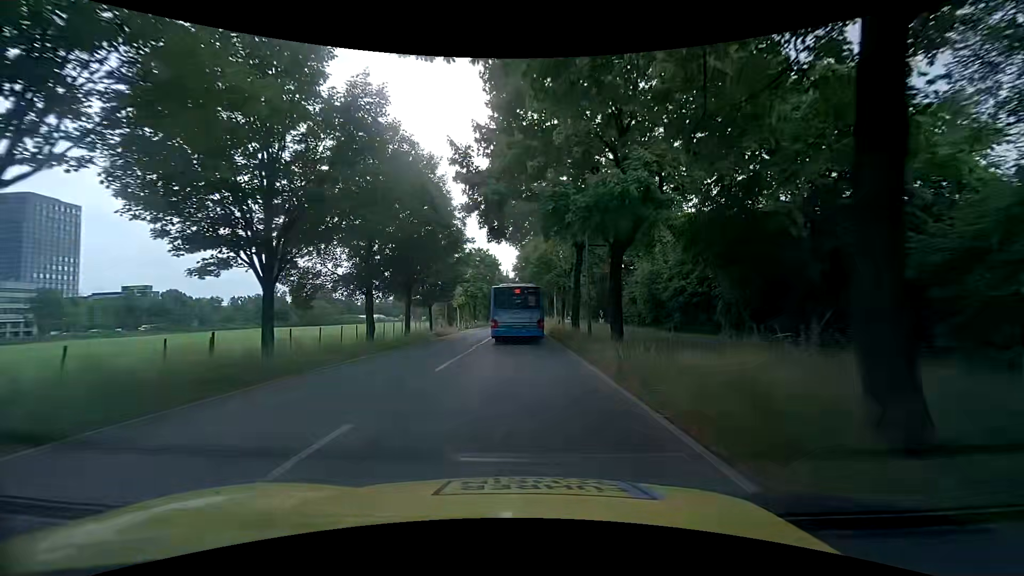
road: tertiary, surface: asphalt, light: Day
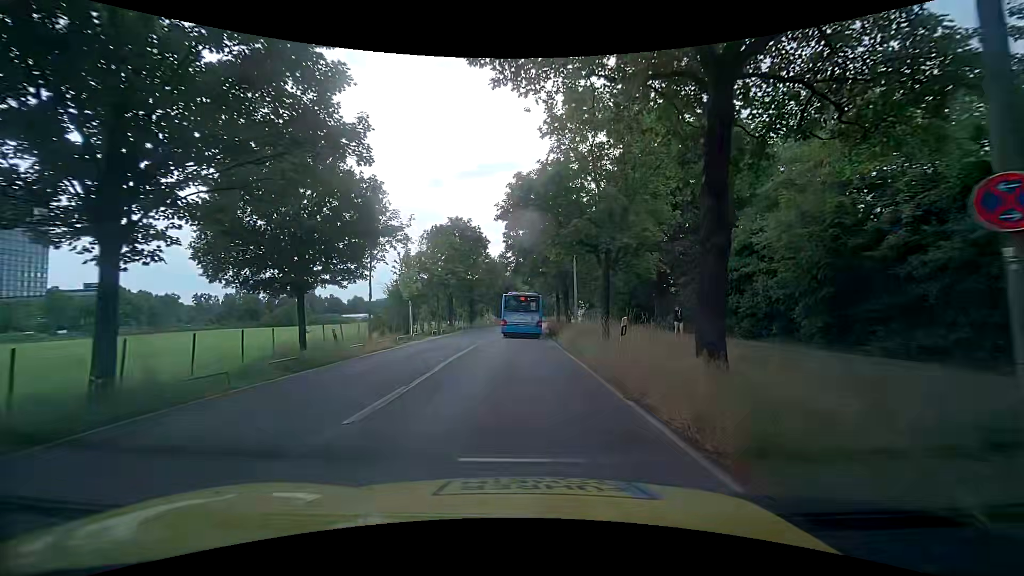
(+0.2, +23.6) m; 0°
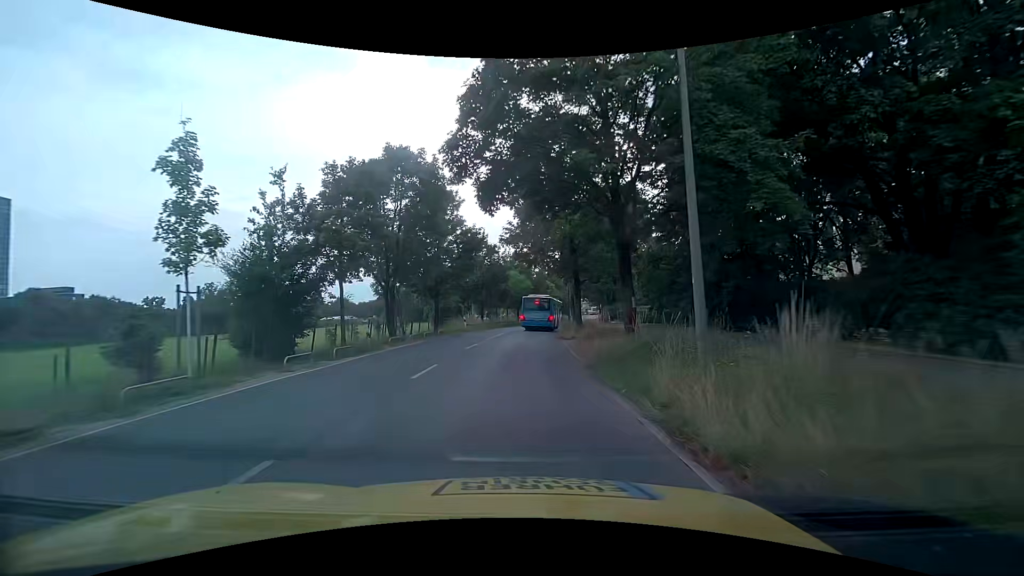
(+0.5, +22.9) m; +2°
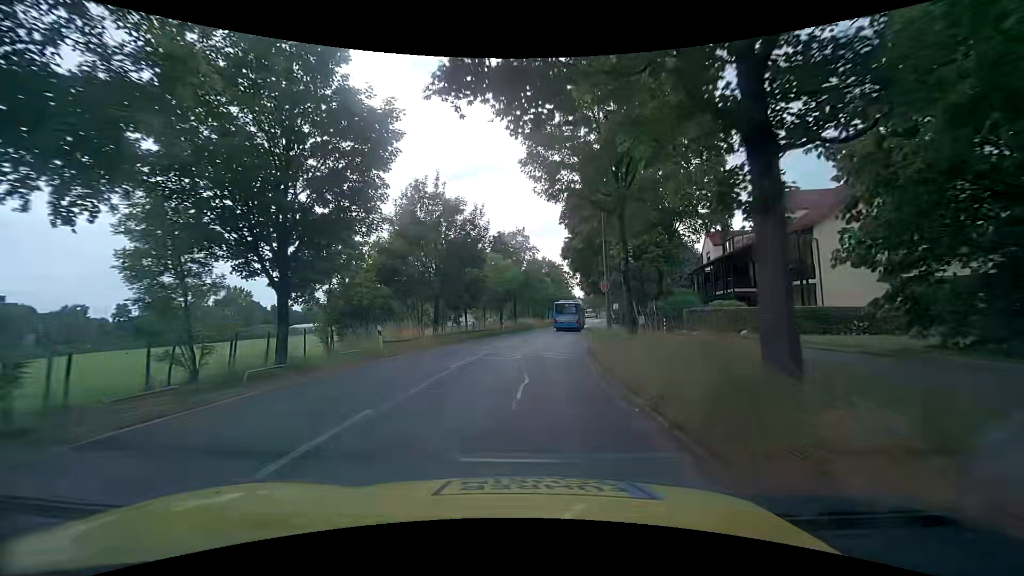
(+0.2, +24.5) m; +1°
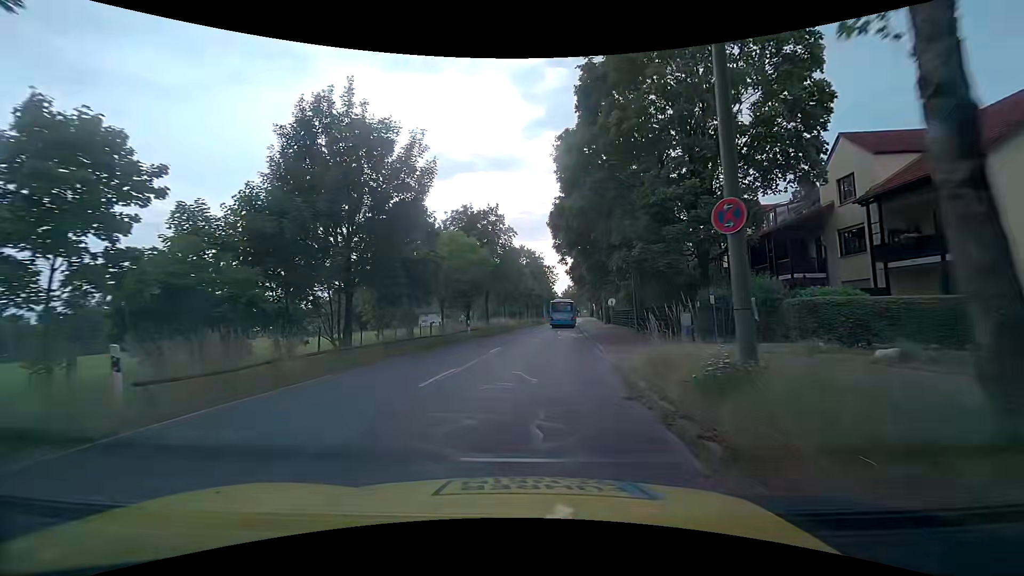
(+0.2, +12.9) m; +1°
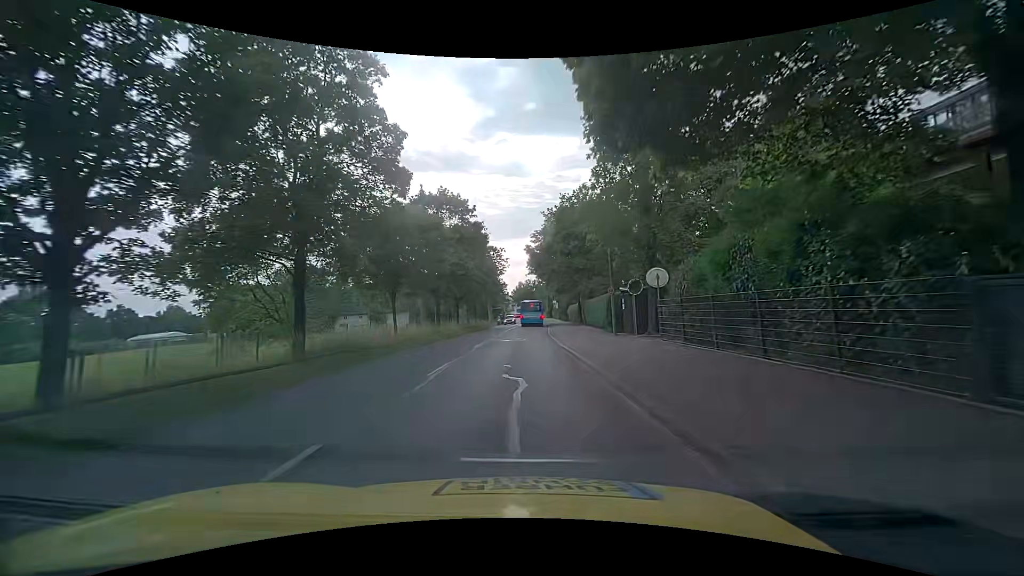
(+2.9, +34.0) m; +7°
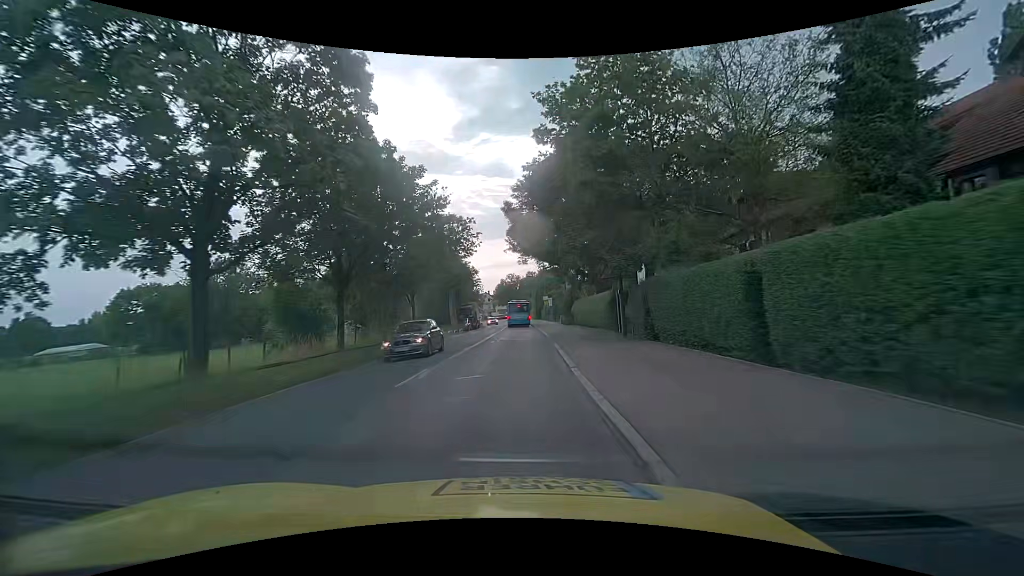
(+0.4, +28.7) m; +2°
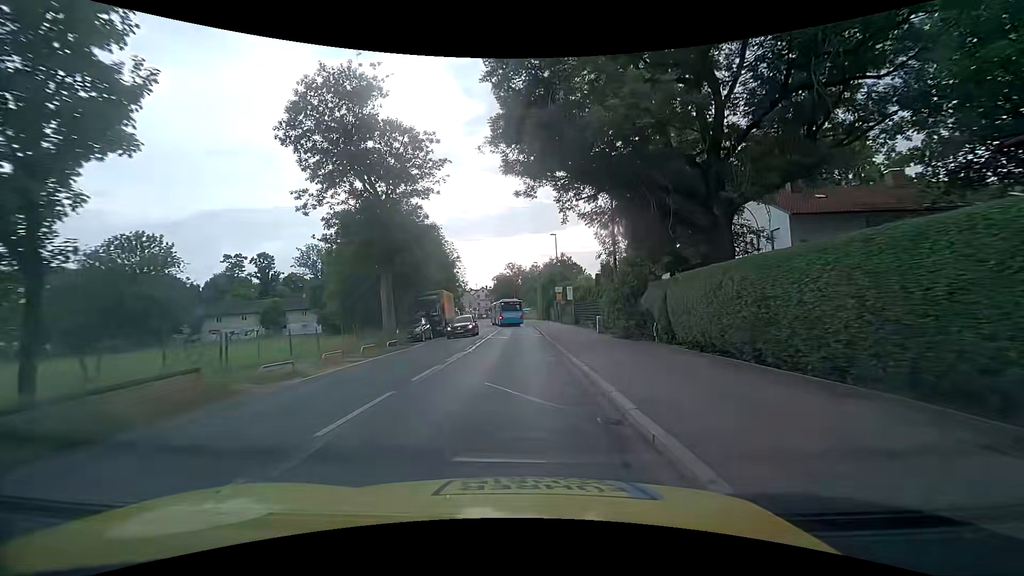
(-0.2, +27.8) m; -1°
(0, +10) (0, +20) (0, +30) (0, +40) (0, +50) (0, +60) (-1, +70) (-2, +80) (-4, +90) (-6, +100) m
